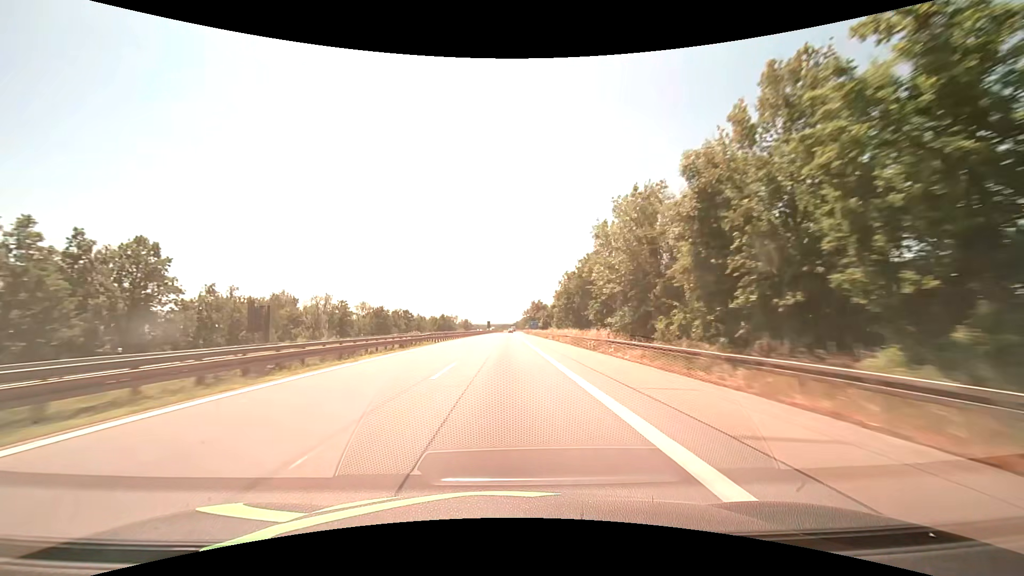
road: motorway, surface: asphalt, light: Day
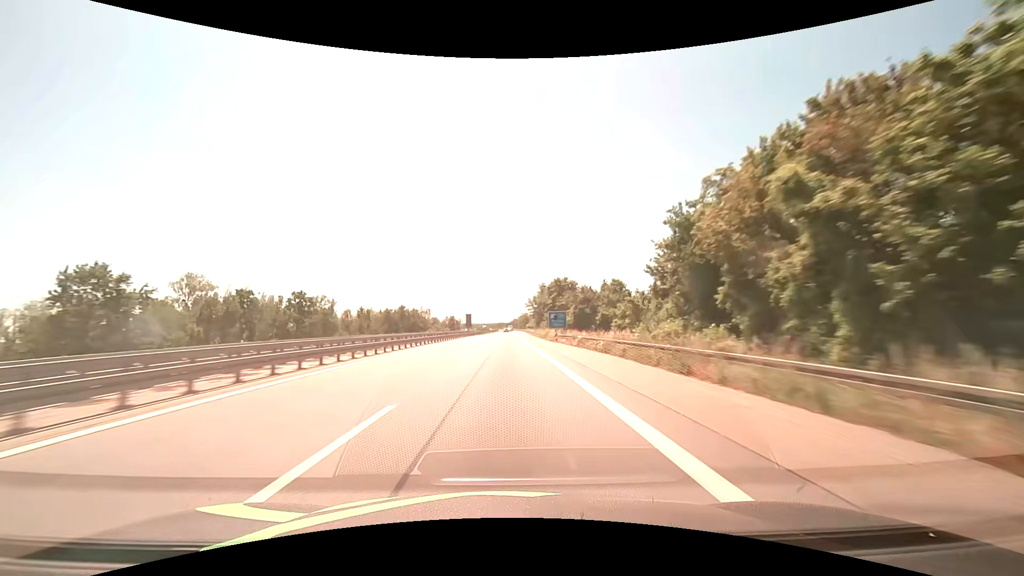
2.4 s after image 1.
(+0.5, +82.5) m; +1°
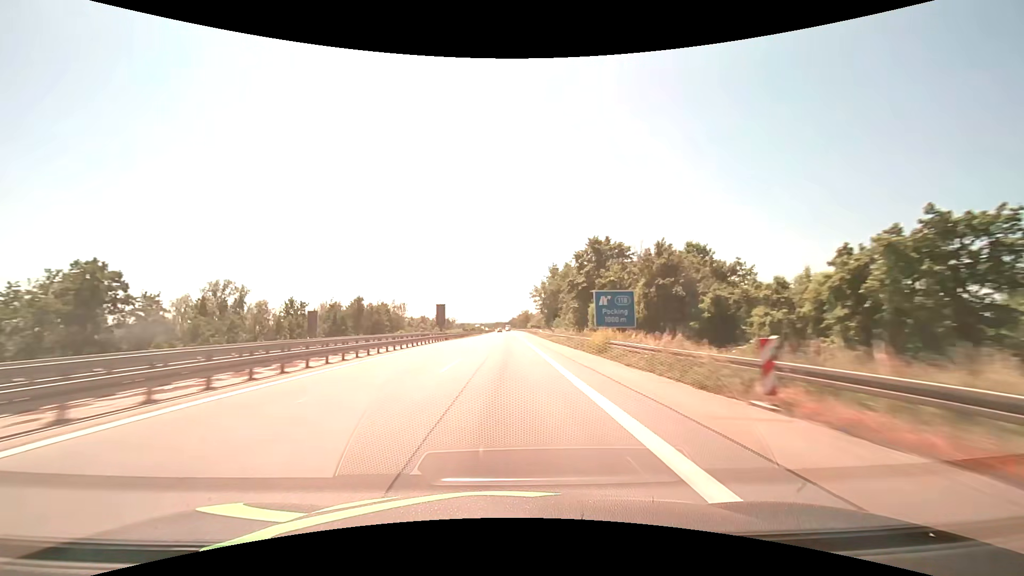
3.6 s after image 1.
(+0.1, +41.3) m; 0°
(0, +10) (0, +20) (0, +30) (0, +40) (0, +50) (0, +60) (0, +70) (0, +80) (0, +90) (0, +100) m
